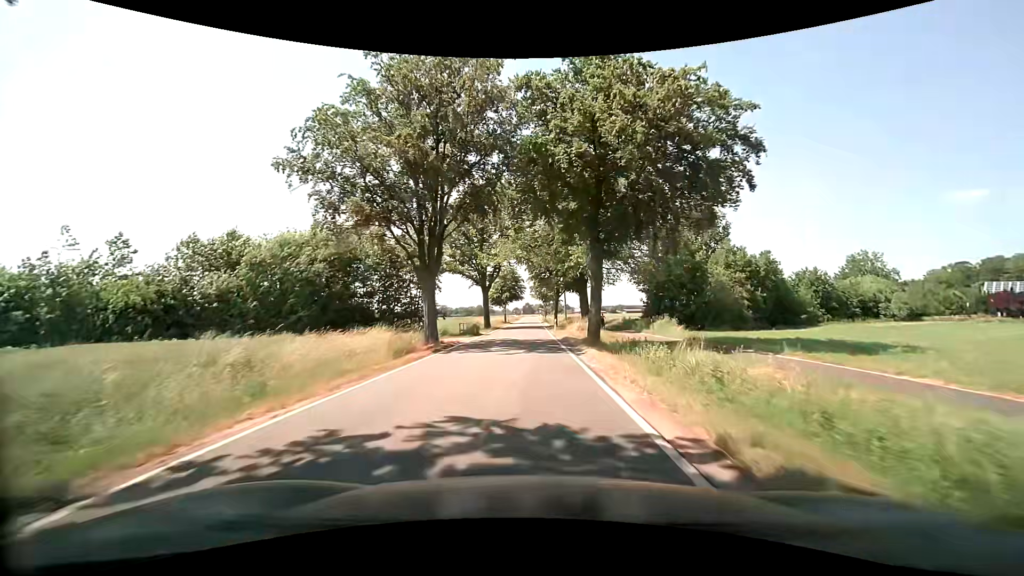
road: secondary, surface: asphalt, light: Day
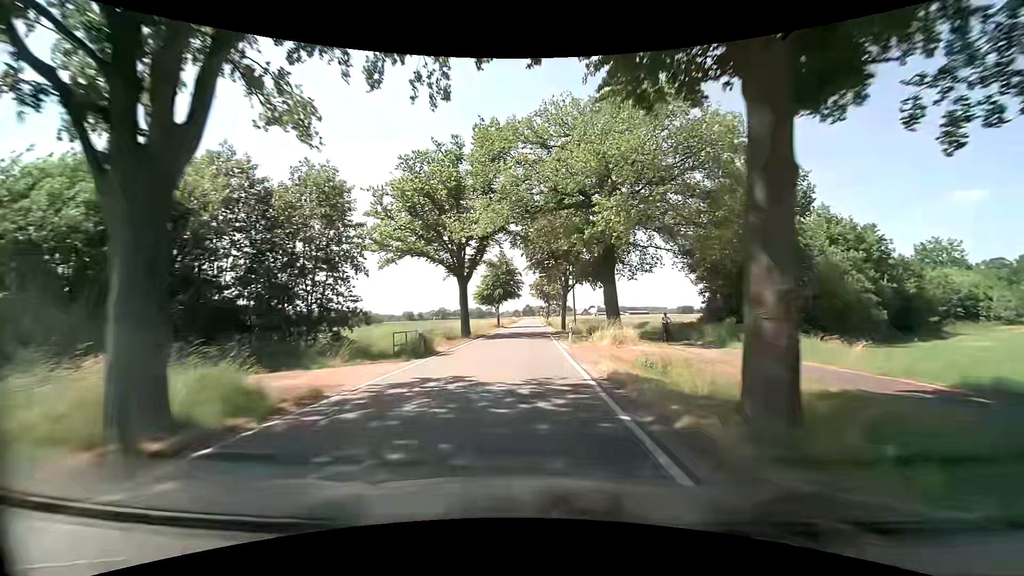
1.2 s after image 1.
(+0.1, +18.5) m; 0°
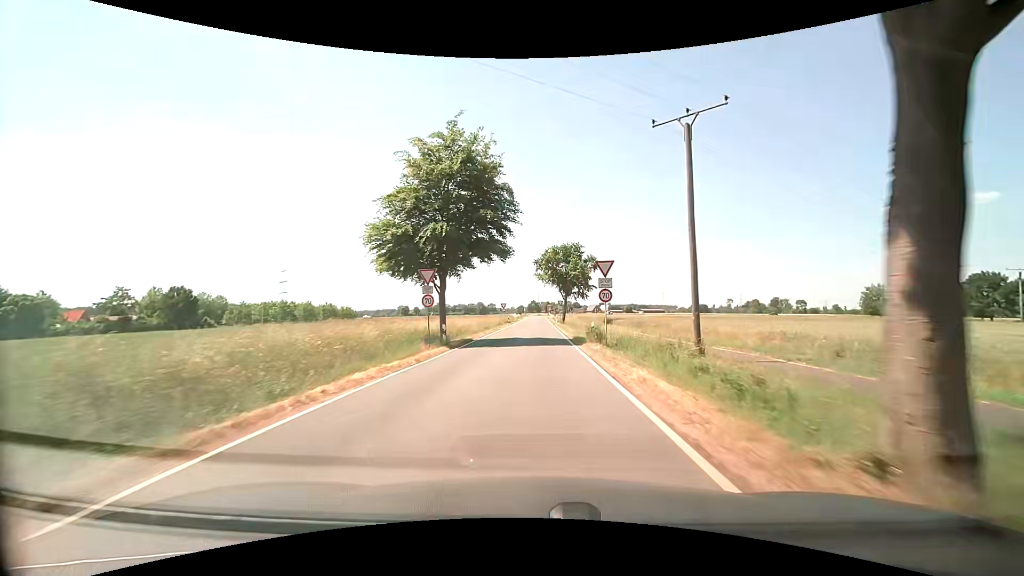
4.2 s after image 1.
(-0.5, +48.8) m; -1°
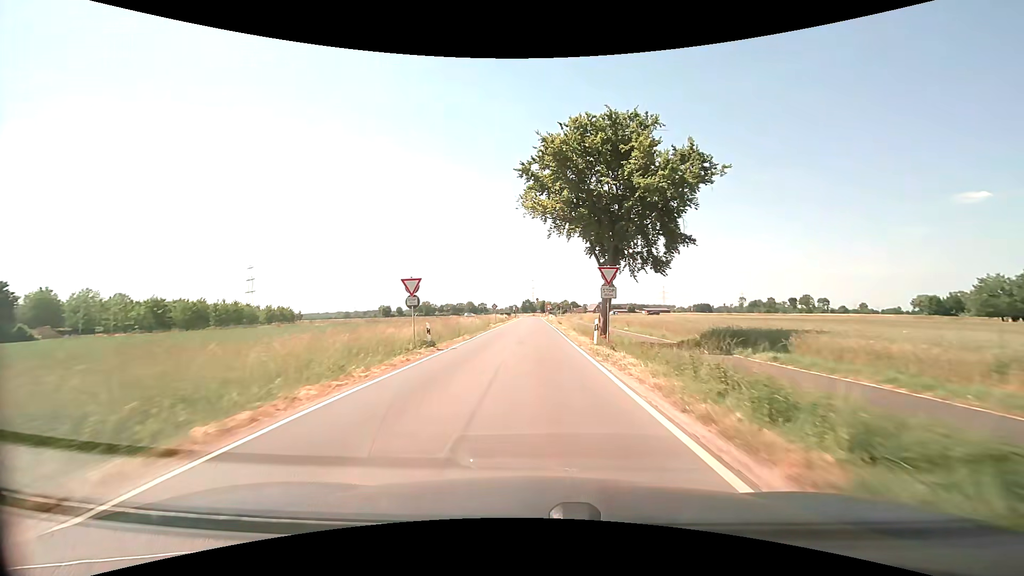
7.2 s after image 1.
(+0.2, +49.4) m; +1°
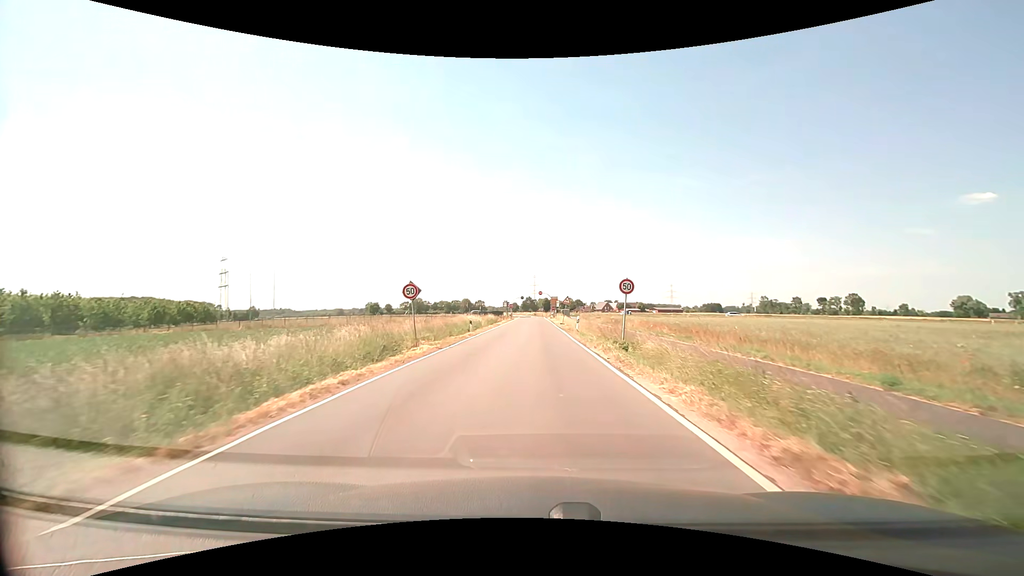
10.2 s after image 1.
(-0.3, +43.5) m; 0°
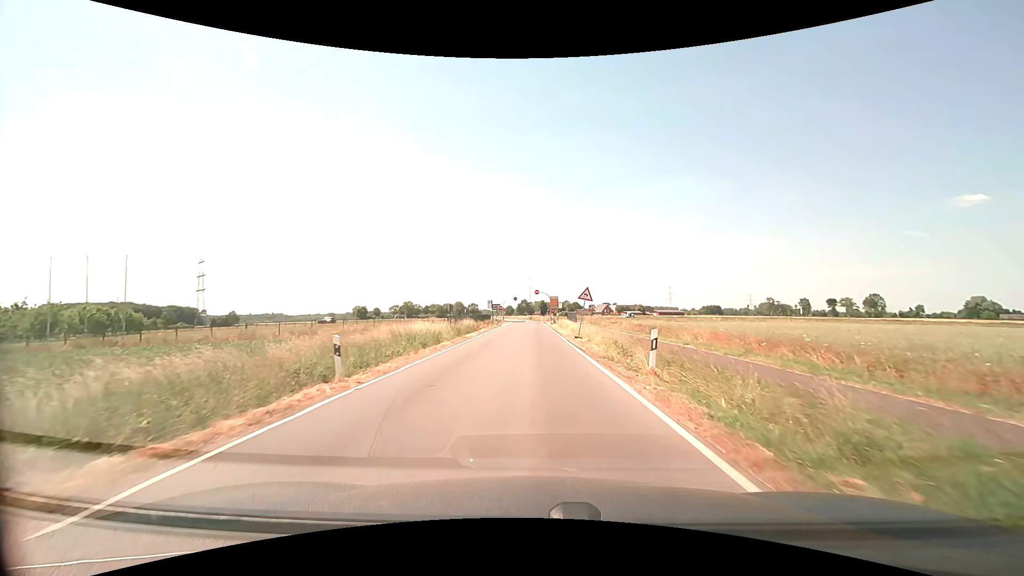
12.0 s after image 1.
(+0.1, +21.6) m; +1°
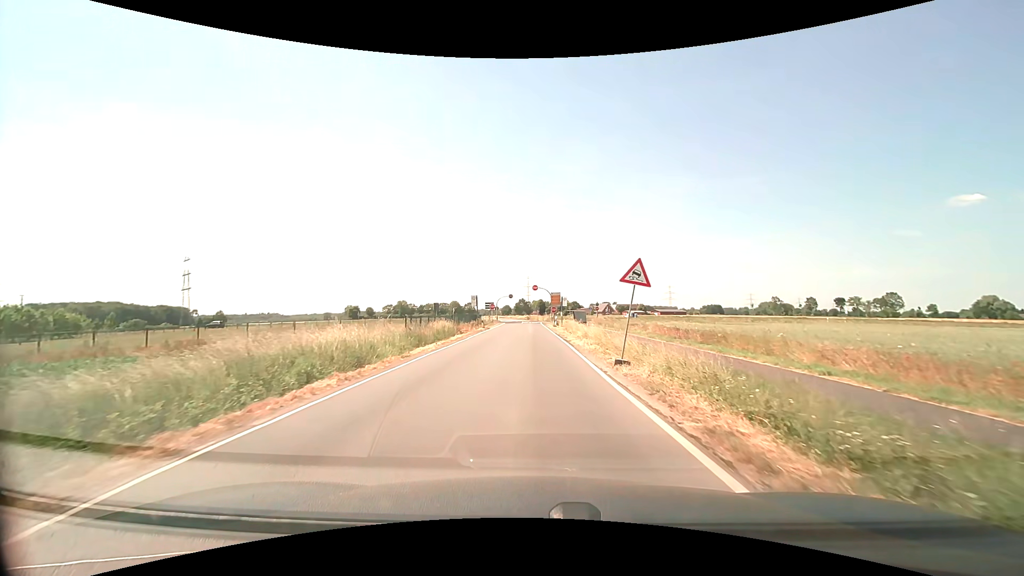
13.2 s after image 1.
(0.0, +14.0) m; 0°
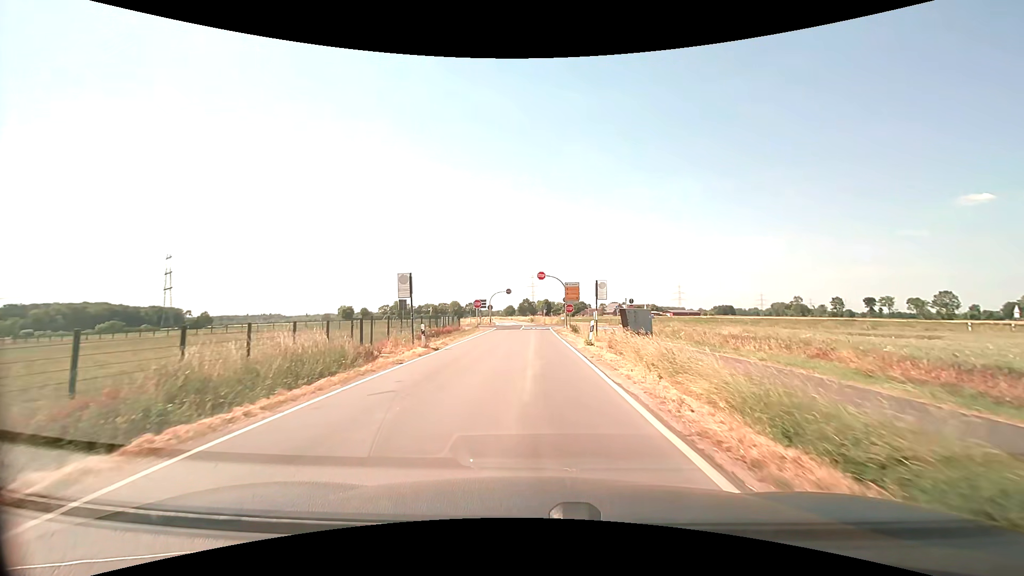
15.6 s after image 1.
(-0.2, +26.2) m; -1°
